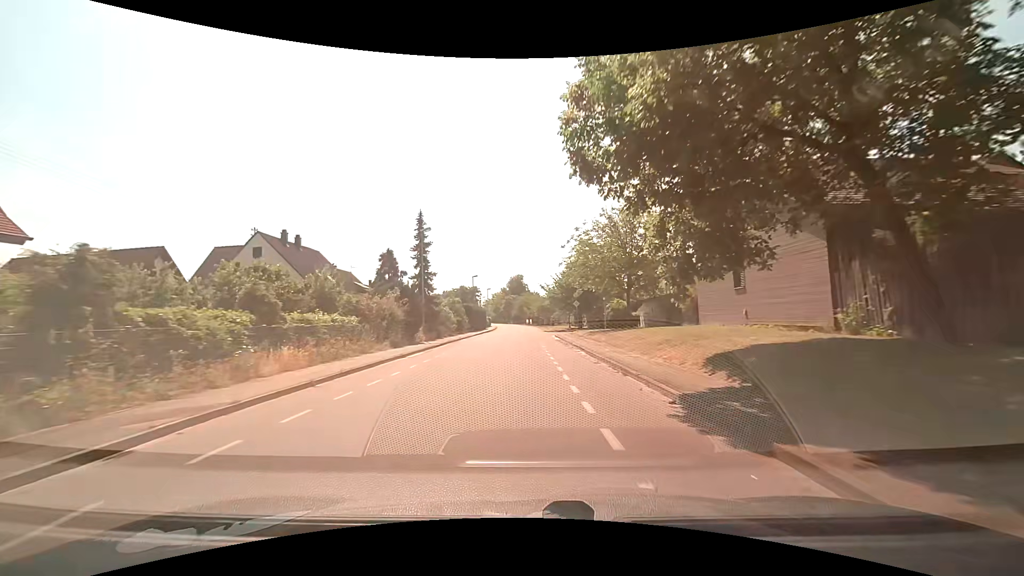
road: tertiary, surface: asphalt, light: Day
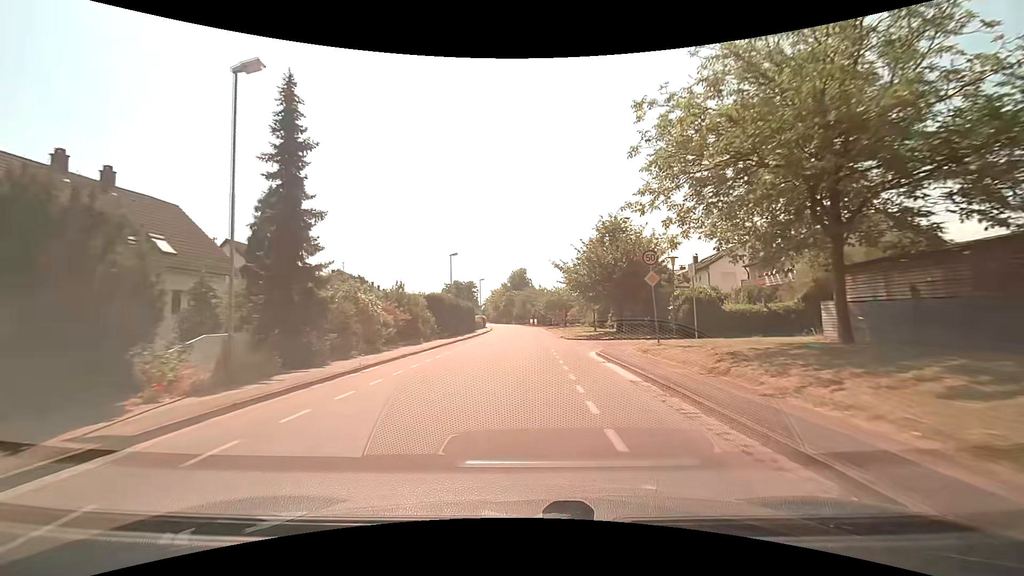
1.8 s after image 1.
(-0.3, +24.4) m; -1°
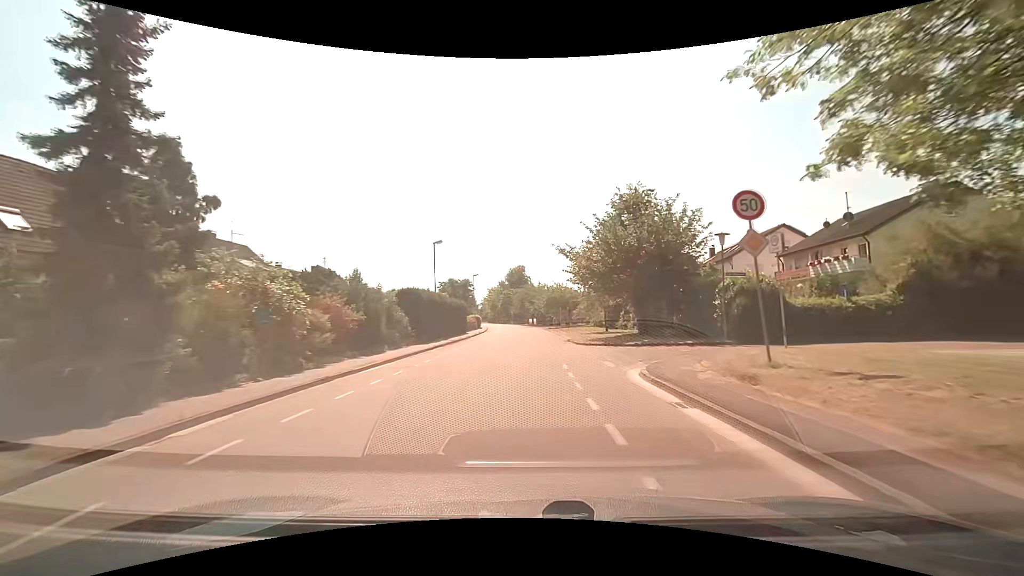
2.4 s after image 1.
(0.0, +7.9) m; 0°
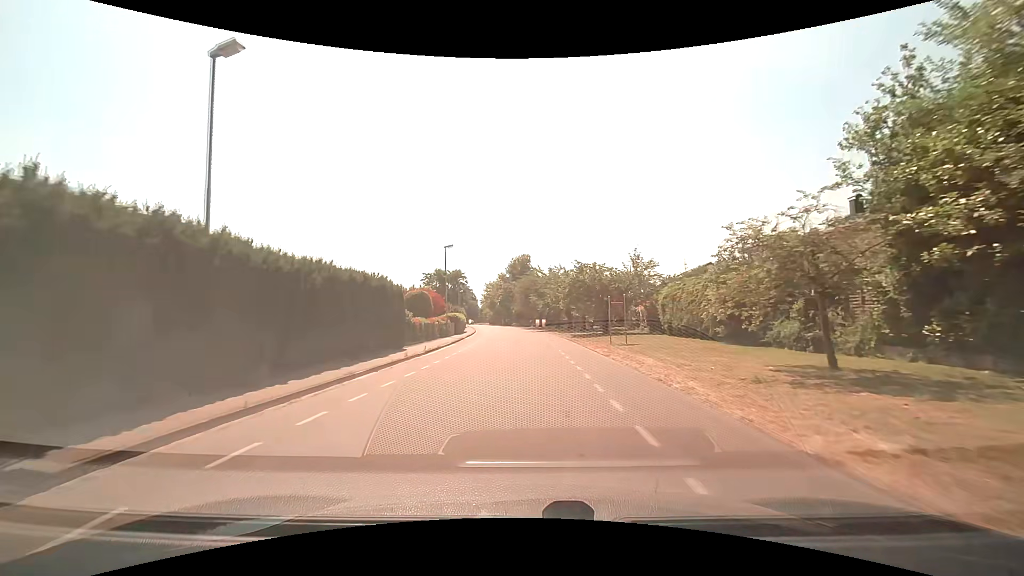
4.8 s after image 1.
(-0.3, +30.3) m; -1°
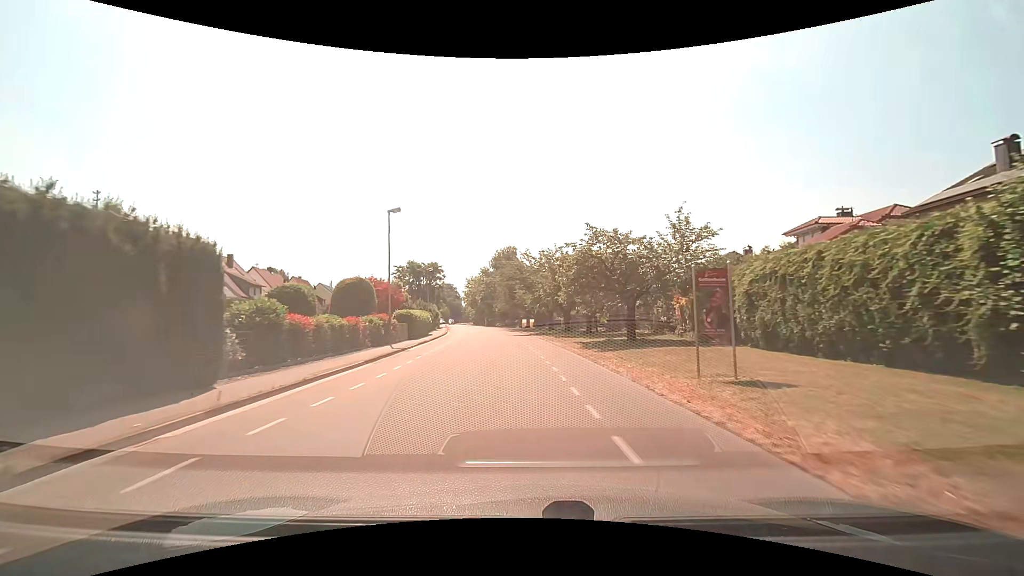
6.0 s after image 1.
(+0.2, +14.8) m; +1°
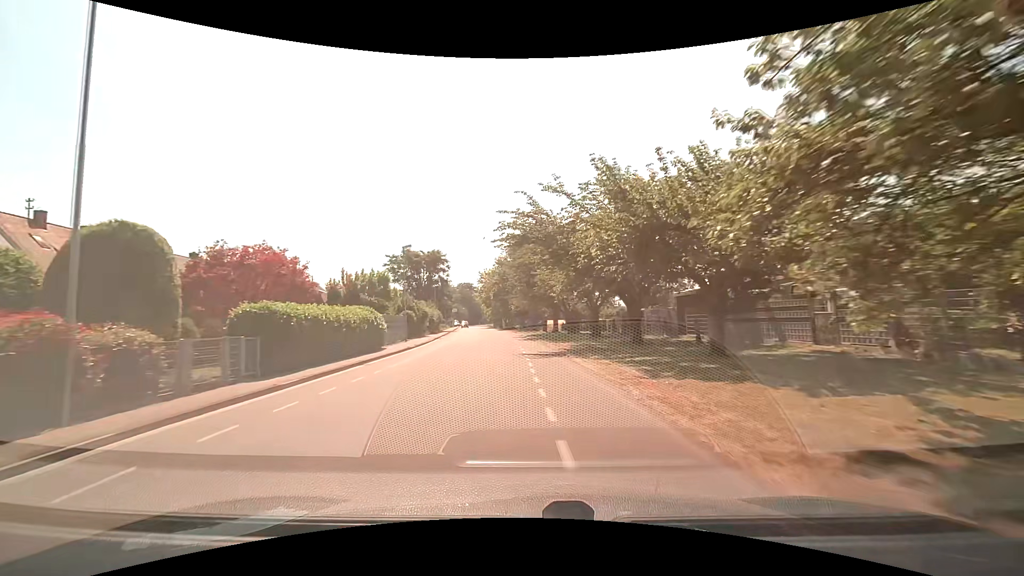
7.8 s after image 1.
(-0.2, +22.5) m; -3°
